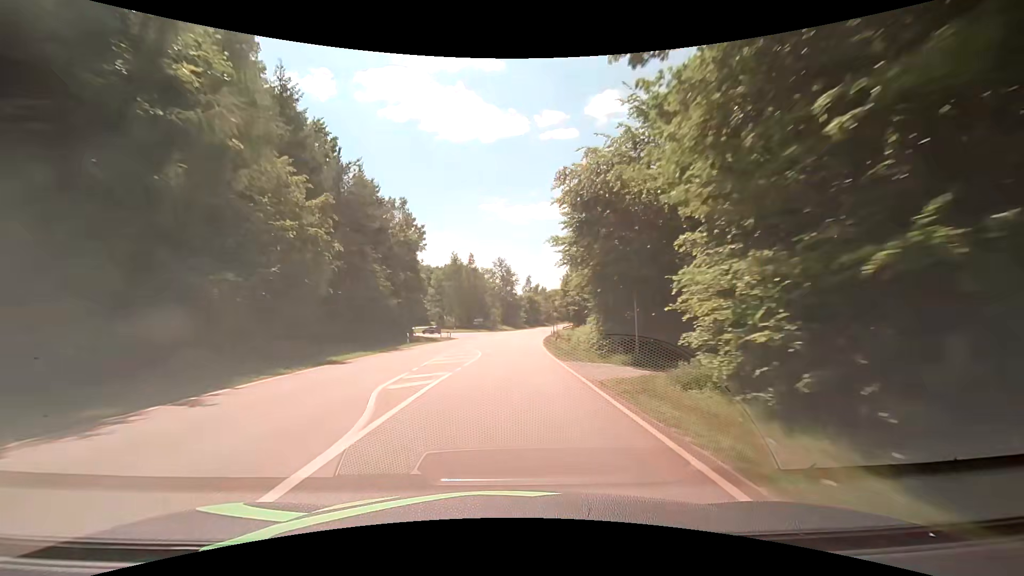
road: secondary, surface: asphalt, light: Day
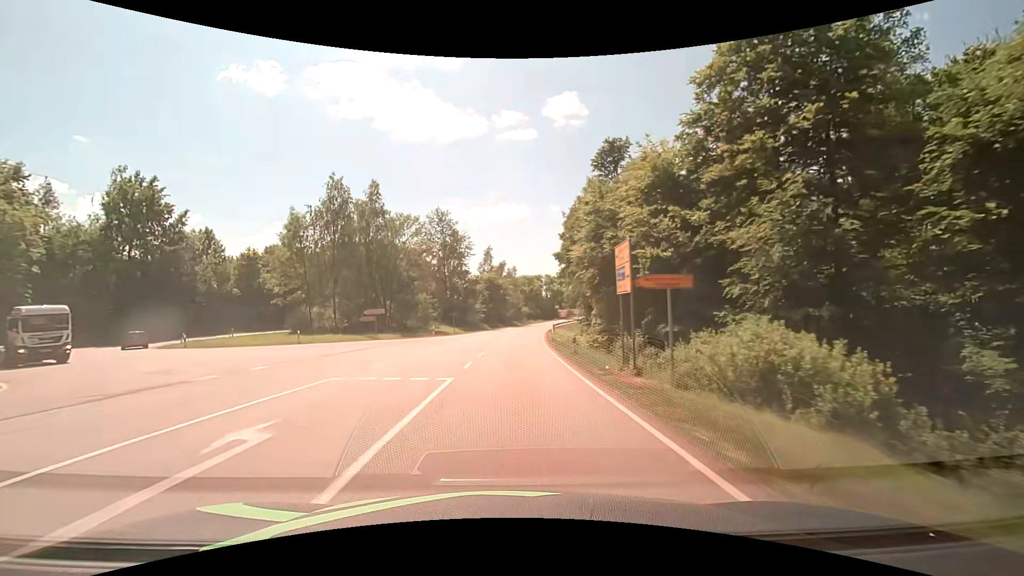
(+1.3, +61.4) m; +4°
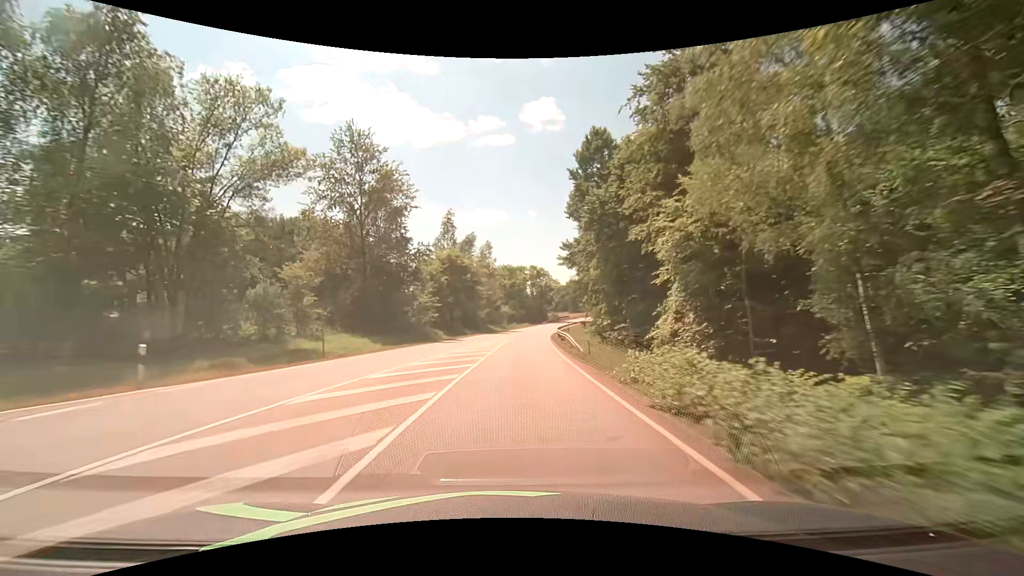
(+0.9, +37.7) m; +3°
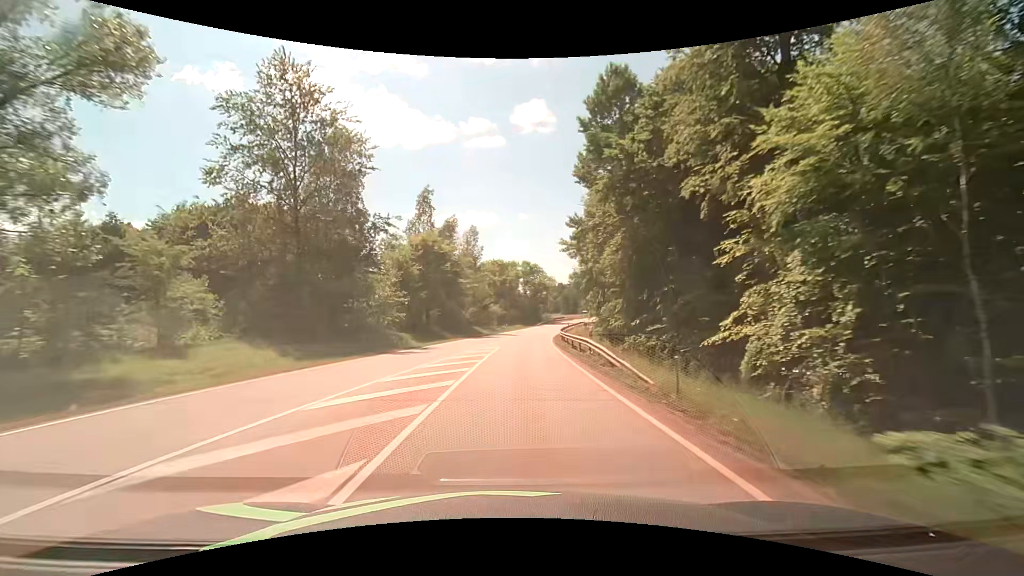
(+0.1, +12.6) m; +1°
(0, +10) (0, +20) (+1, +30) (+1, +40) (+2, +50) (+4, +60) (+5, +70) (+7, +80) (+9, +89) (+11, +99) m
